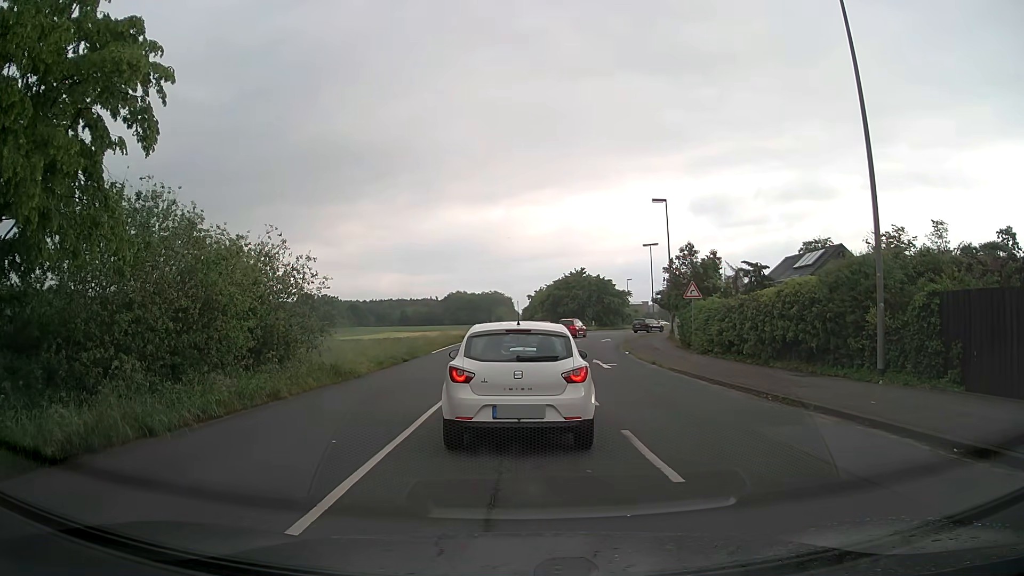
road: unclassified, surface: asphalt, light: Day
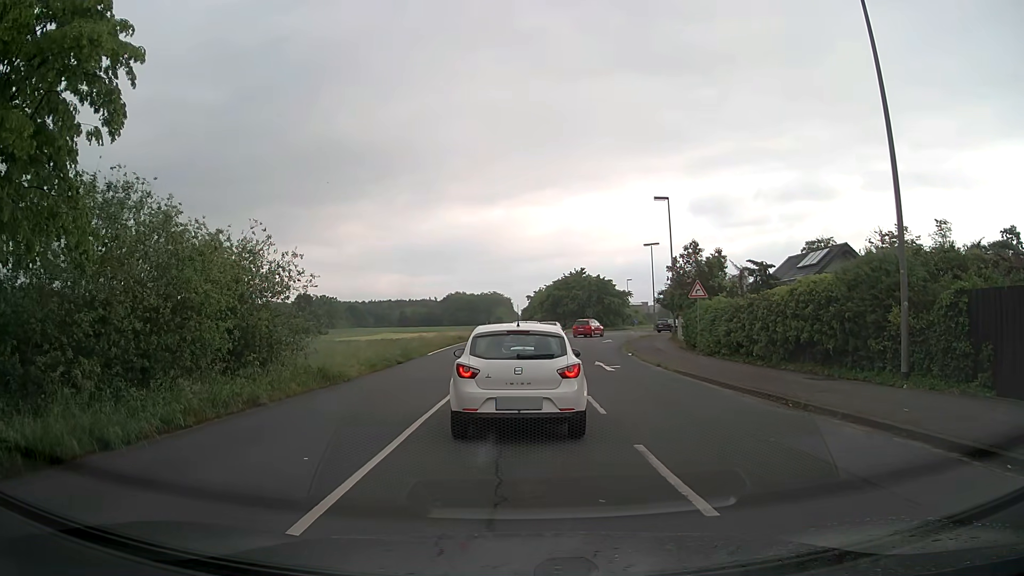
(0.0, +1.2) m; +1°
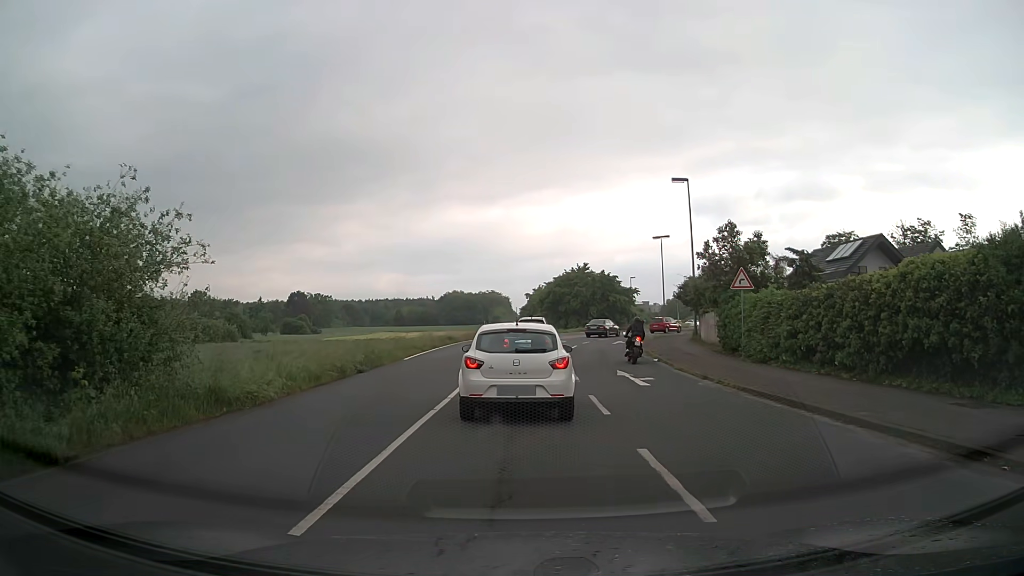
(-0.1, +6.7) m; -1°
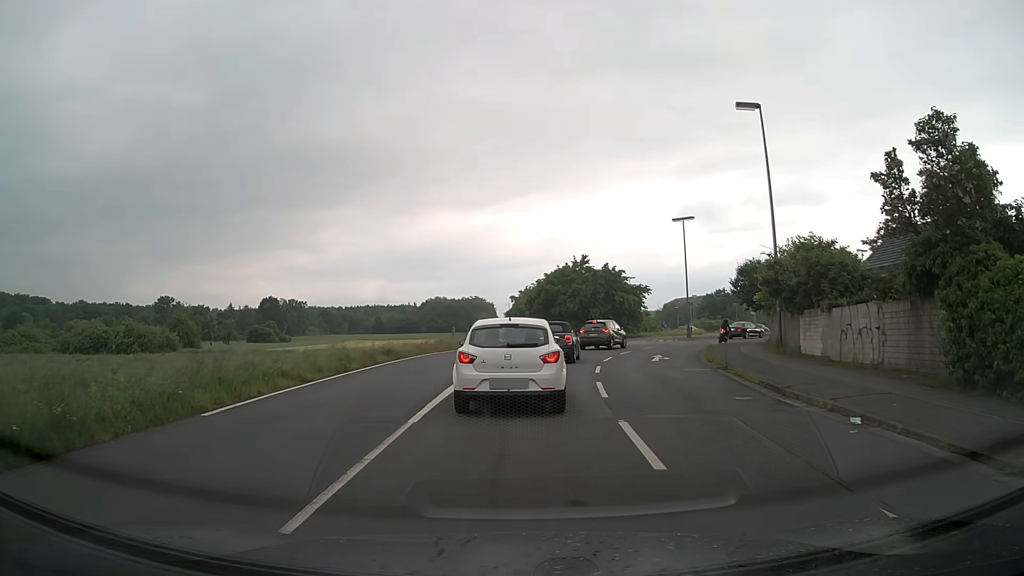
(+0.2, +16.6) m; +1°
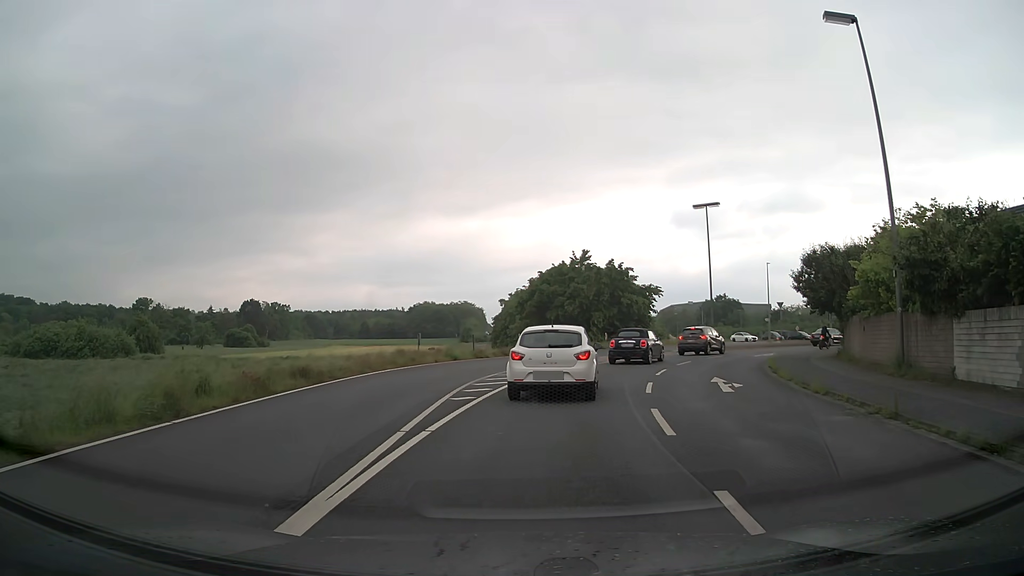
(0.0, +9.9) m; +1°
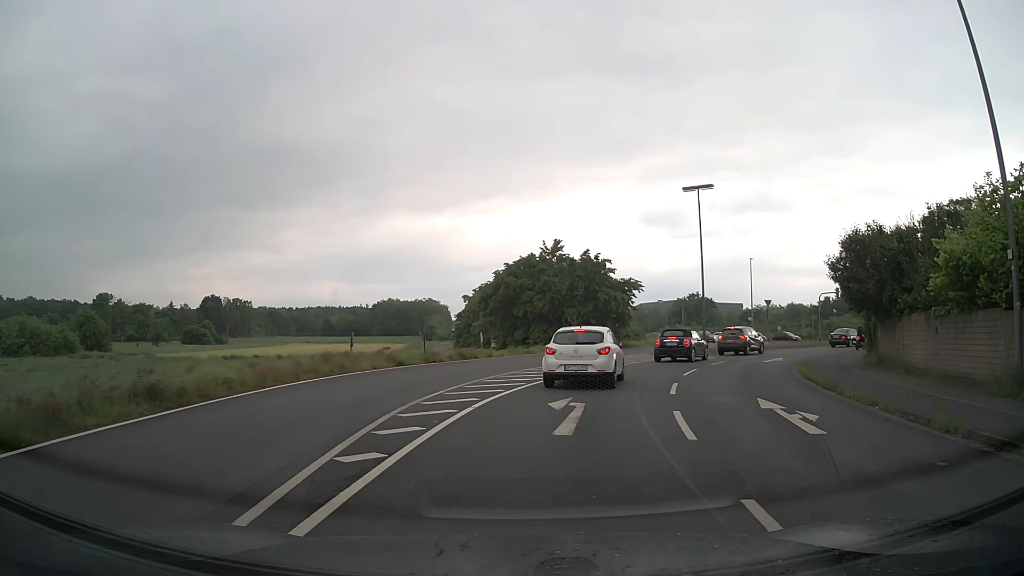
(+0.1, +6.3) m; +3°
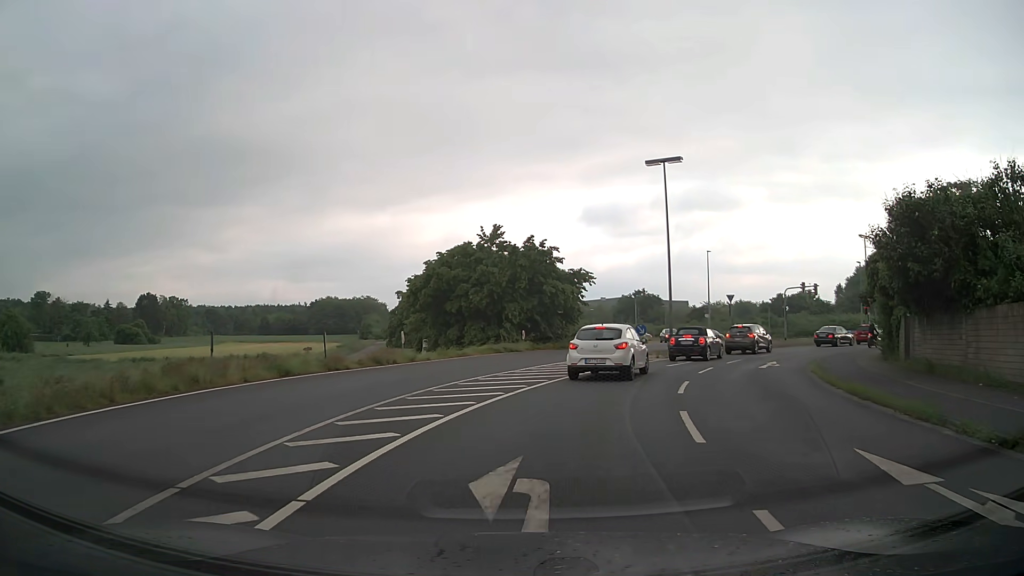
(+0.3, +6.7) m; +5°
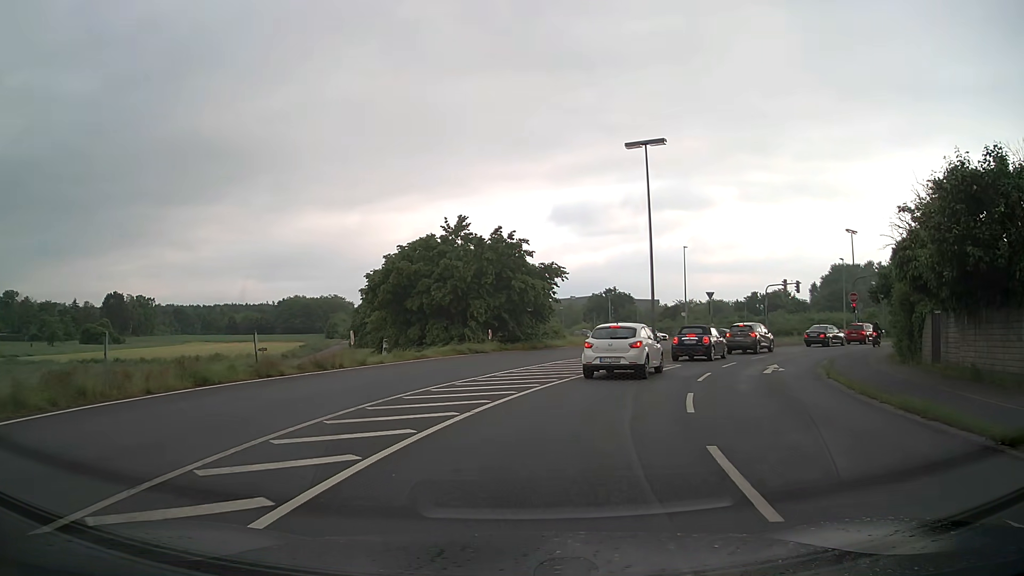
(+0.1, +3.5) m; +3°
(+1, +10) (+3, +20) (+8, +29) (+14, +37) (+21, +44) (+28, +50) (+35, +58) (+36, +67) (+33, +76) (+27, +85) m
